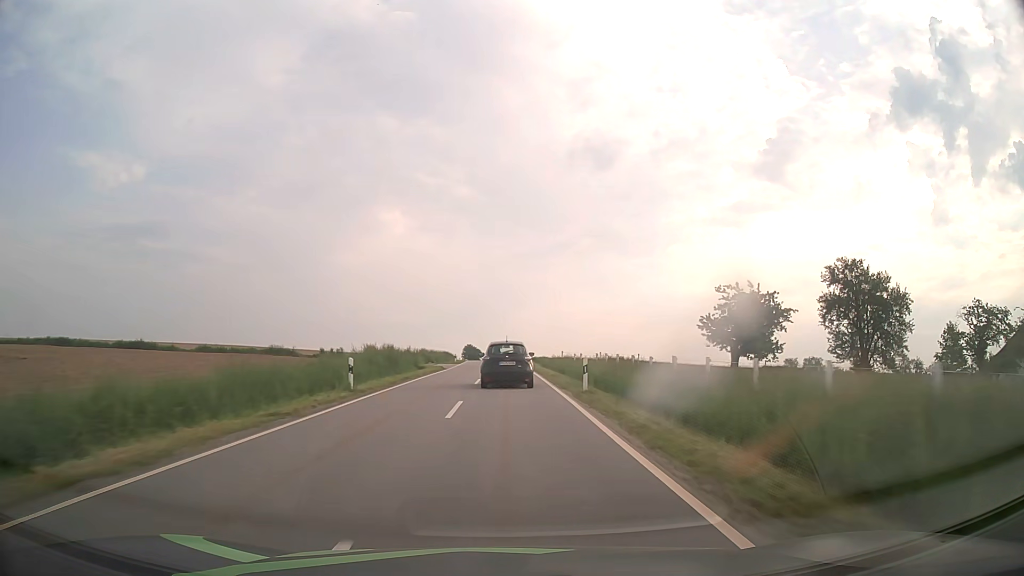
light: Day
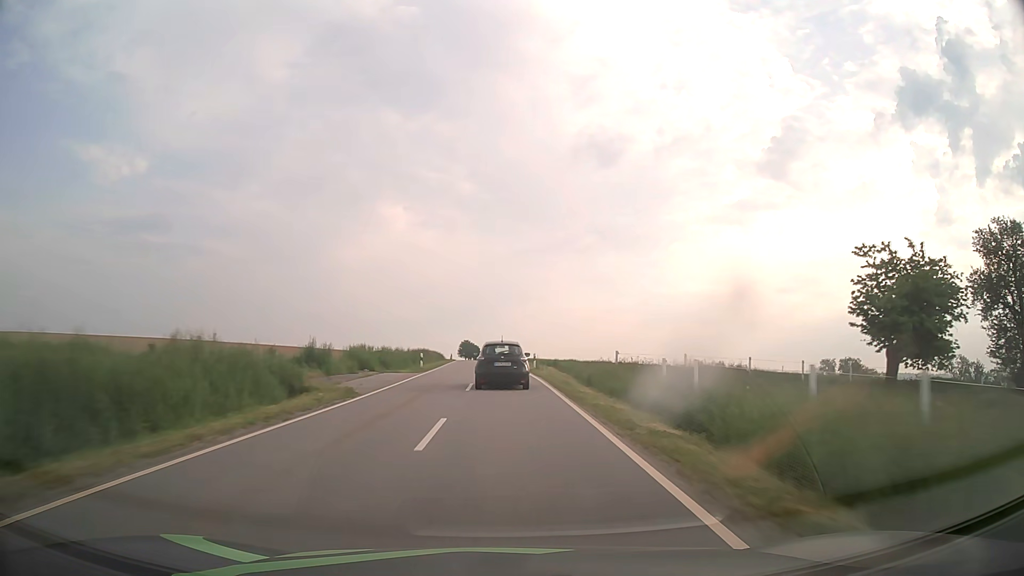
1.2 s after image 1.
(0.0, +28.5) m; 0°
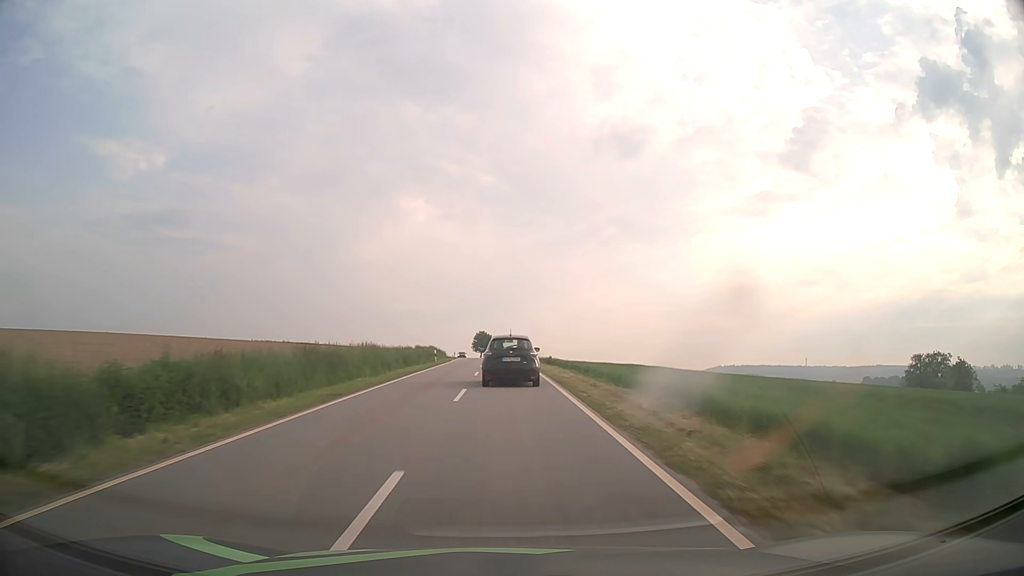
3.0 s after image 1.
(-0.6, +42.1) m; -2°
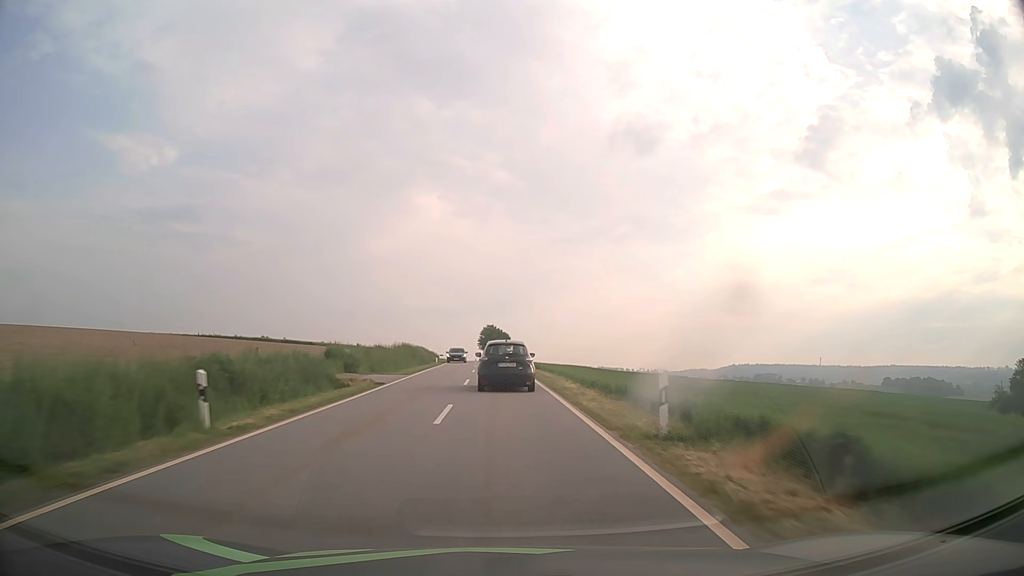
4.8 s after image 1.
(-0.4, +39.9) m; -1°
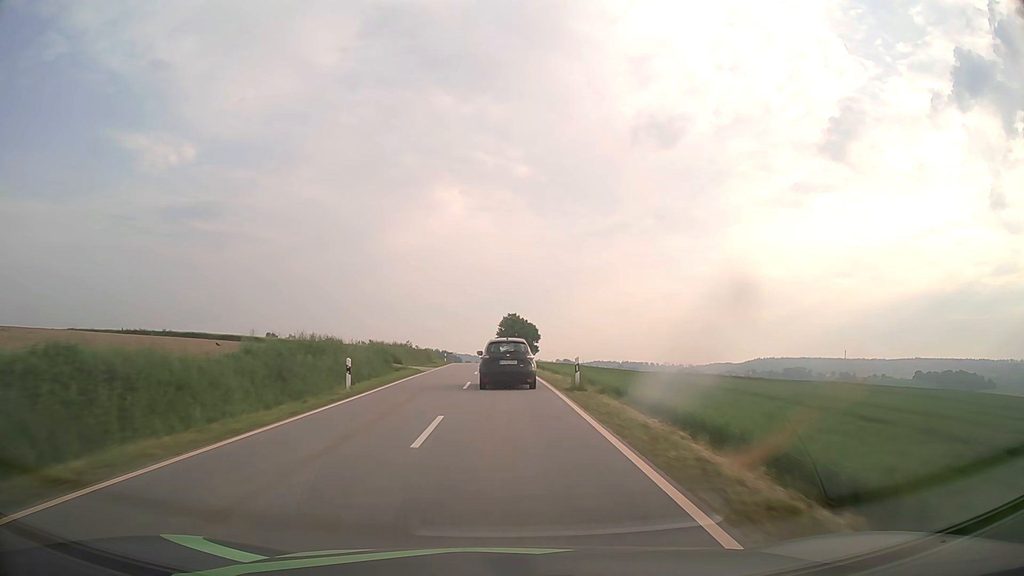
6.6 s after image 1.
(-0.6, +39.4) m; -2°
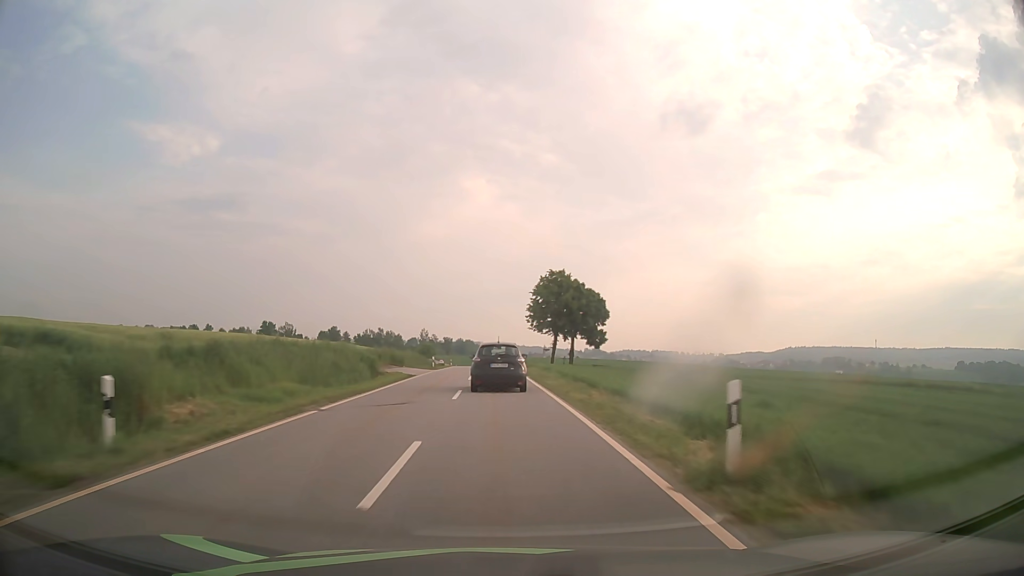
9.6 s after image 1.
(-1.4, +64.2) m; -2°
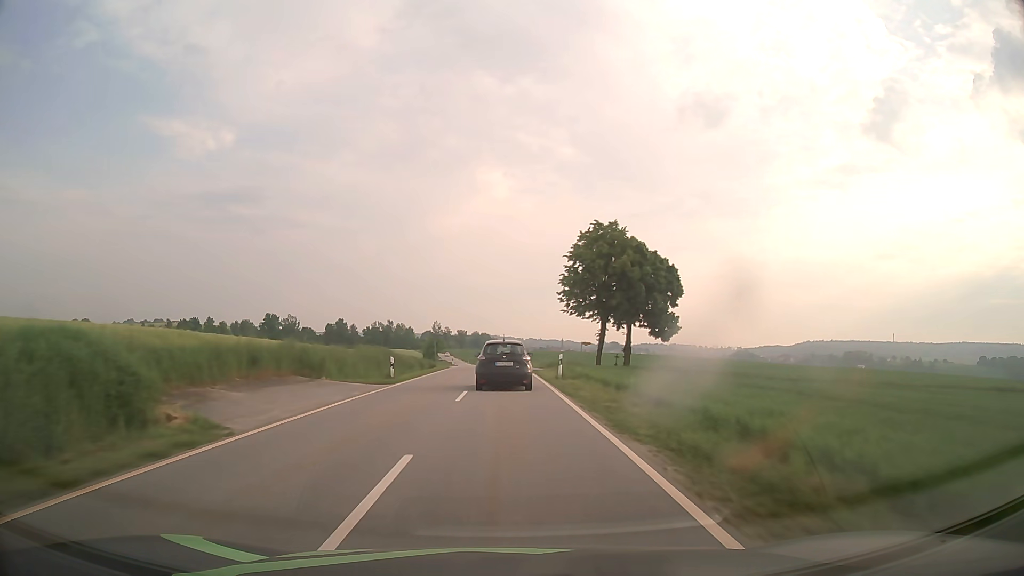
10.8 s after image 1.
(-0.3, +25.7) m; -1°
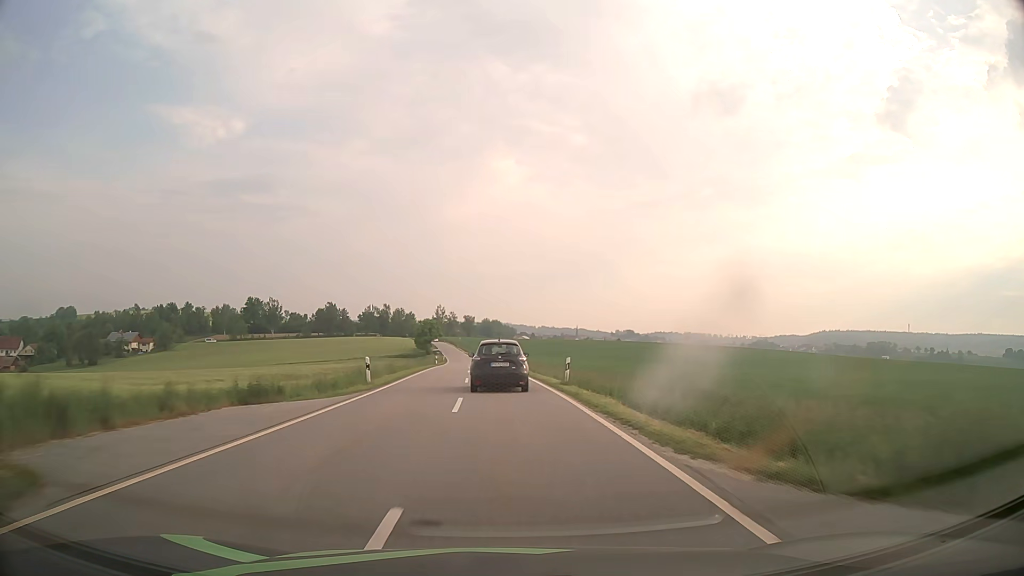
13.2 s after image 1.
(-0.6, +51.4) m; -1°
(0, +10) (0, +20) (-1, +30) (-1, +40) (-2, +50) (-2, +60) (-3, +70) (-3, +80) (-4, +90) (-5, +100) m
